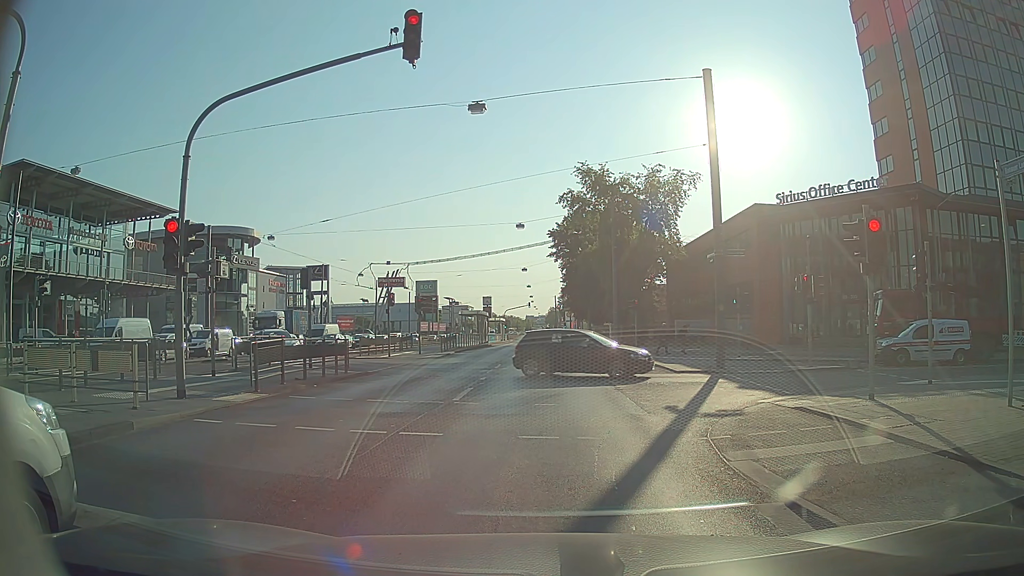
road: primary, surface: asphalt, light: Day
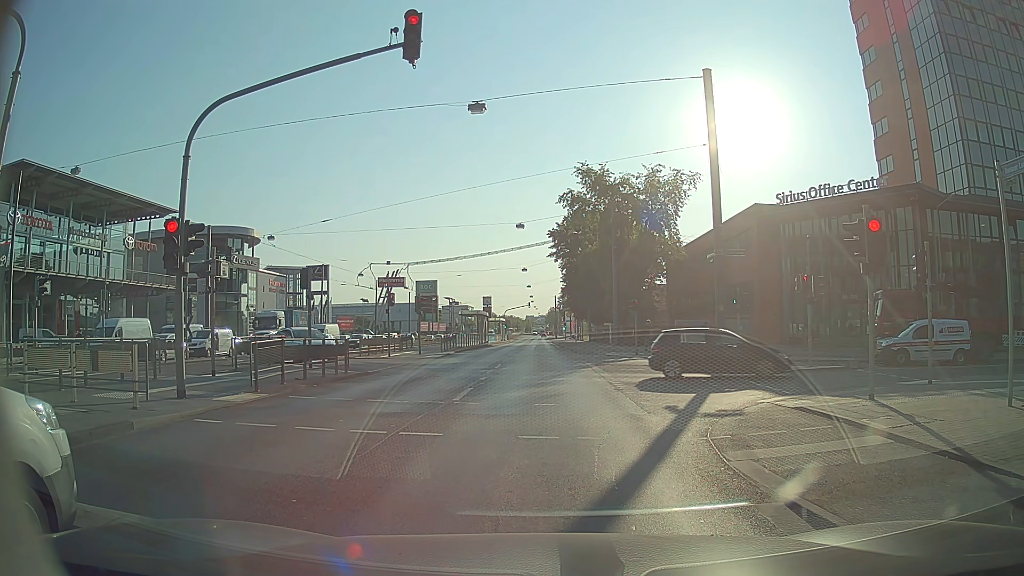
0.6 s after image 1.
(0.0, 0.0) m; 0°
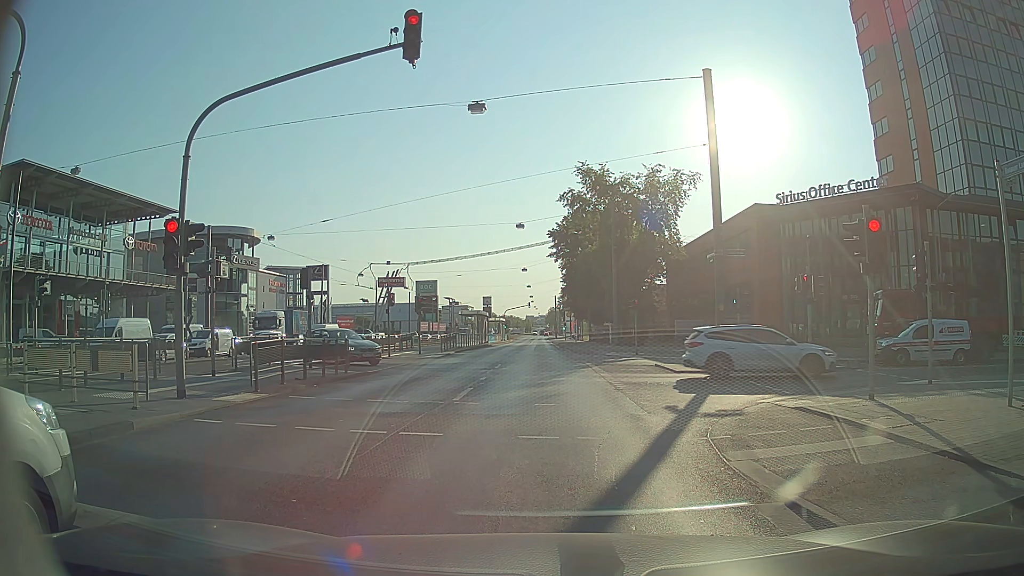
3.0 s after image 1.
(0.0, 0.0) m; 0°
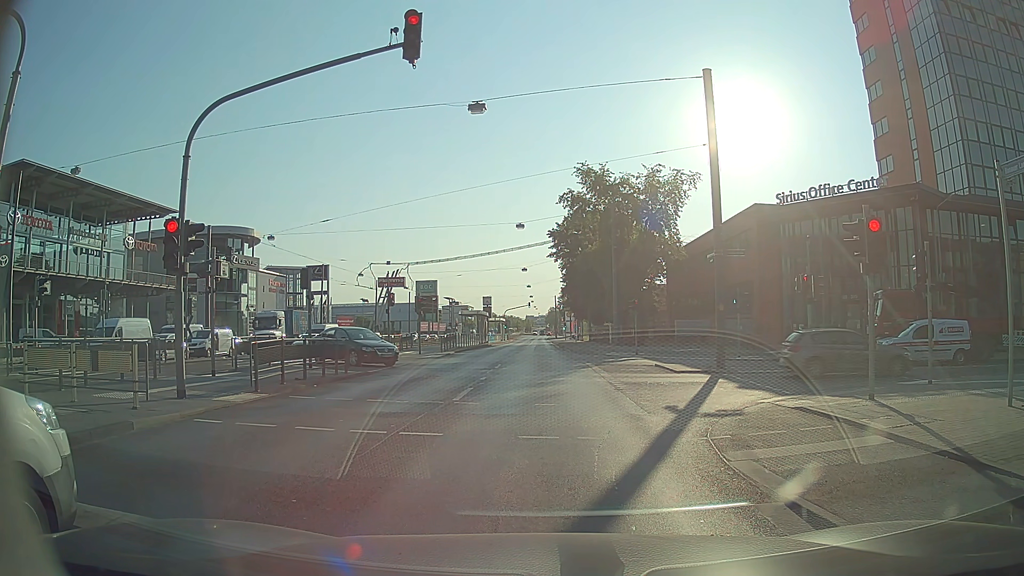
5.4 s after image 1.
(0.0, 0.0) m; 0°
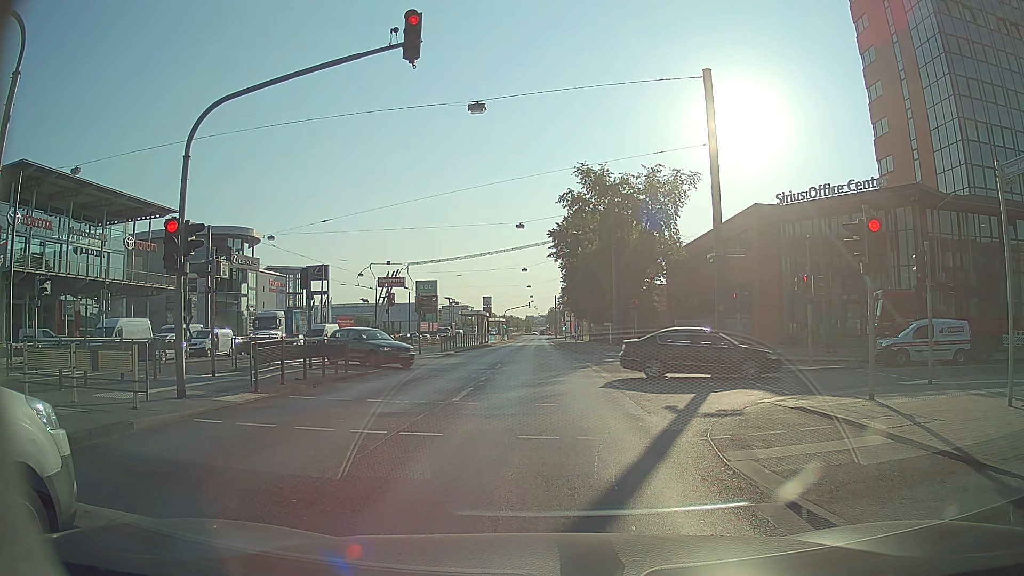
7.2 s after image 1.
(0.0, 0.0) m; 0°
(0, +10) (-1, +20) (-2, +30) (-3, +40) (-3, +50) (-4, +60) (-5, +70) (-6, +80) (-6, +90) (-7, +100) m
